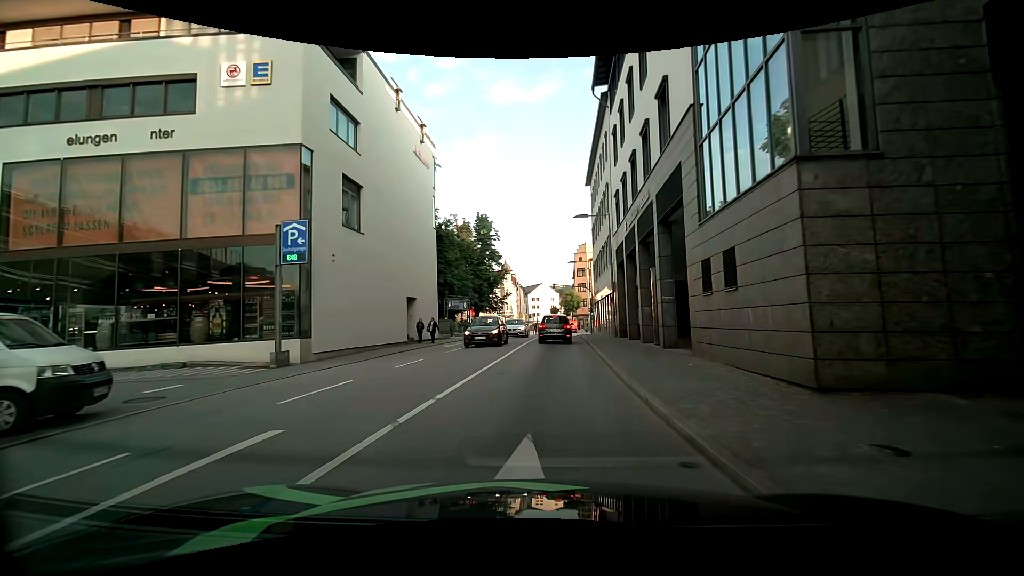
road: primary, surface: asphalt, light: Day
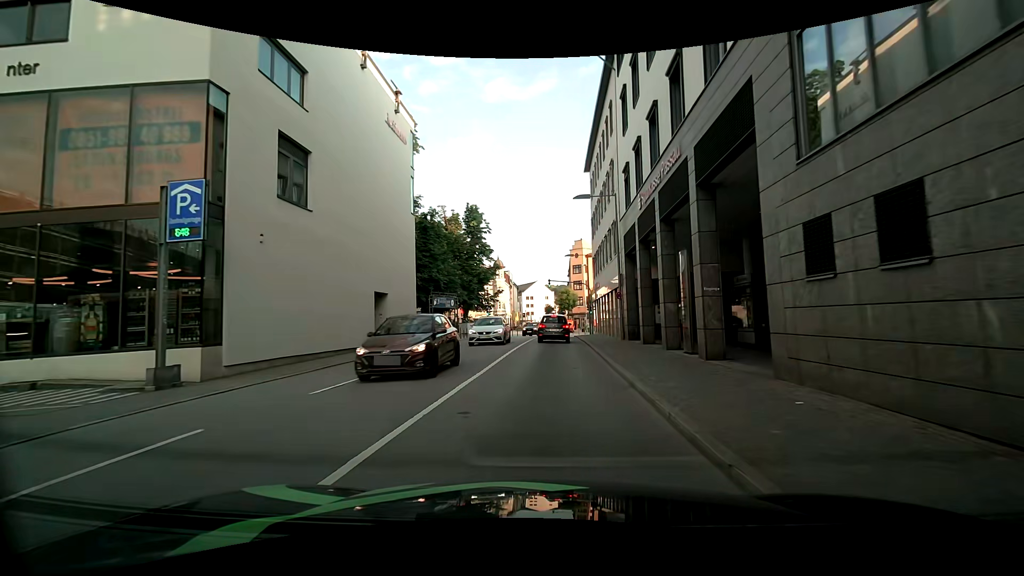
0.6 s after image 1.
(0.0, +5.0) m; +1°
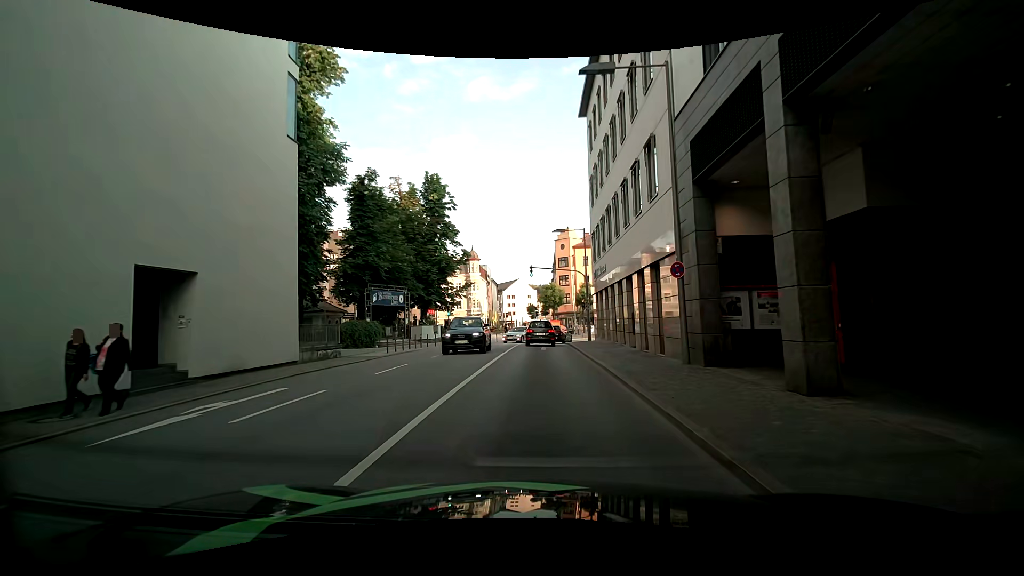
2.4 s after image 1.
(+0.3, +14.3) m; +2°
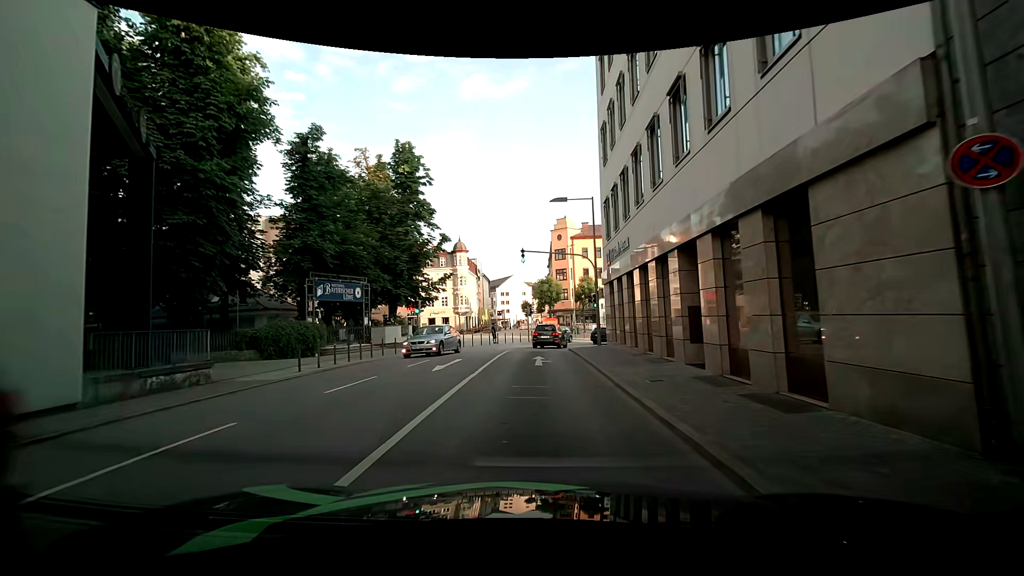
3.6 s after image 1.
(-0.1, +8.9) m; -1°
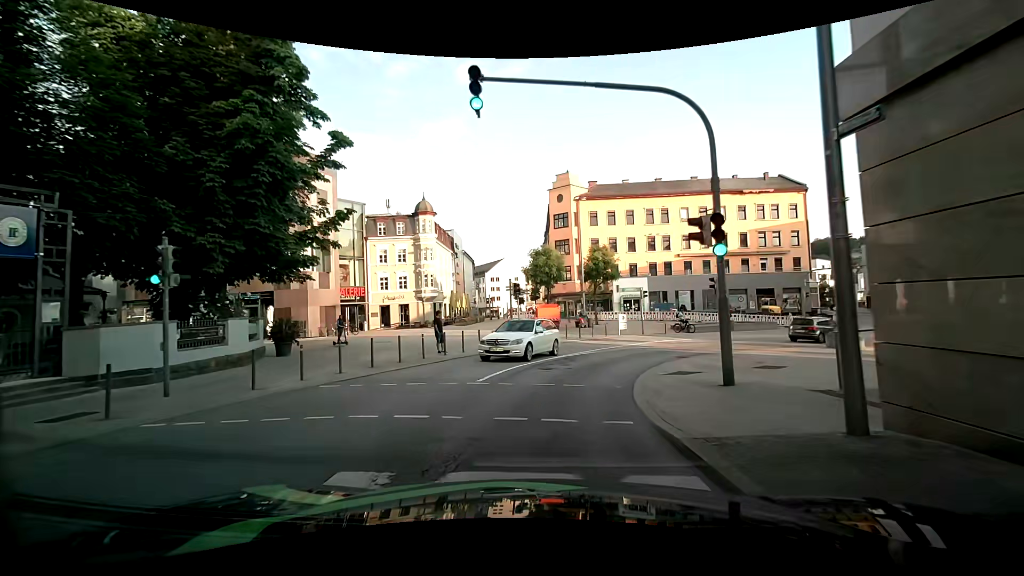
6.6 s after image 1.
(+0.3, +21.7) m; +2°
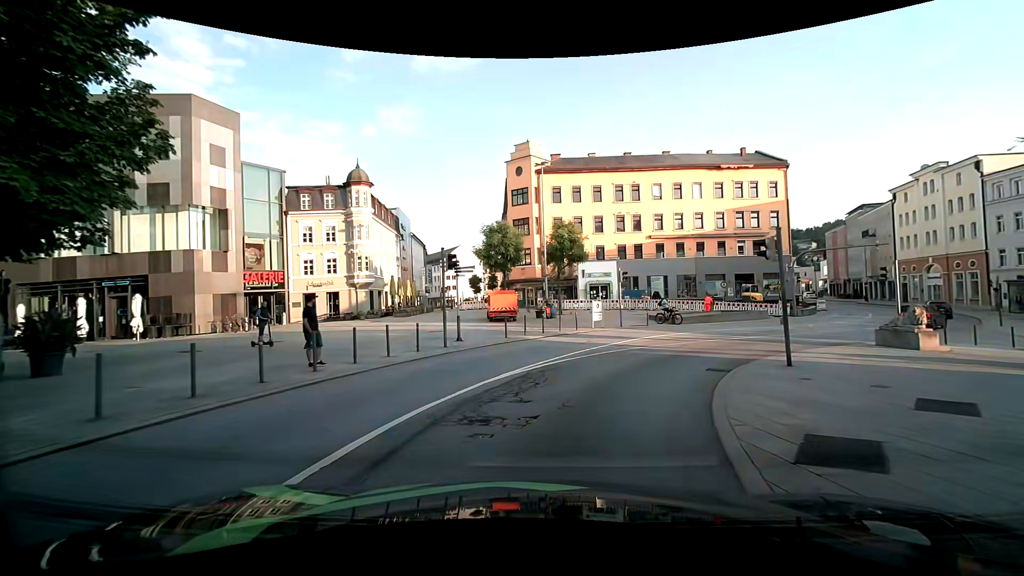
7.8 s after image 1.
(+0.2, +8.2) m; +5°
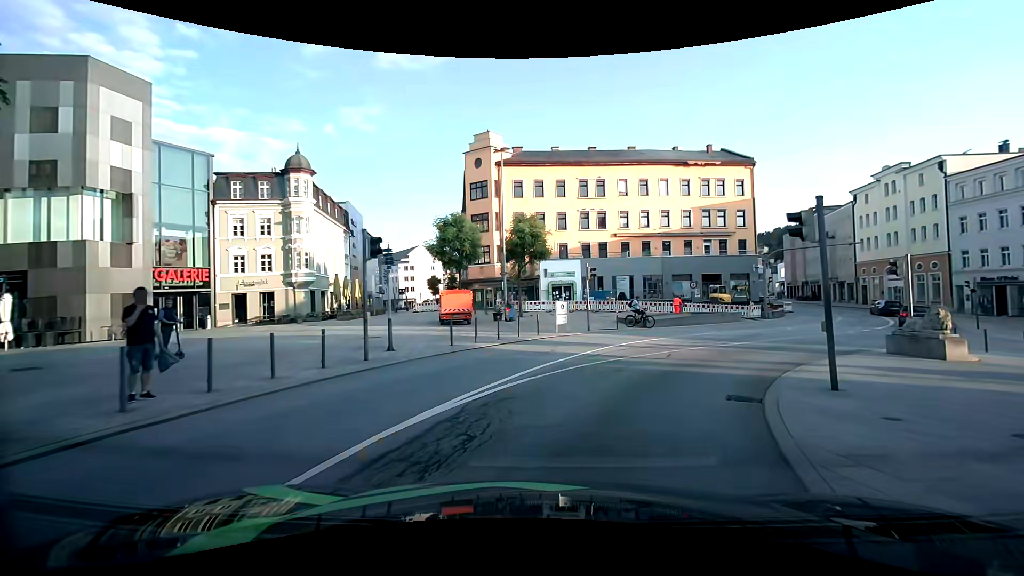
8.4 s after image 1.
(+0.1, +3.9) m; +4°
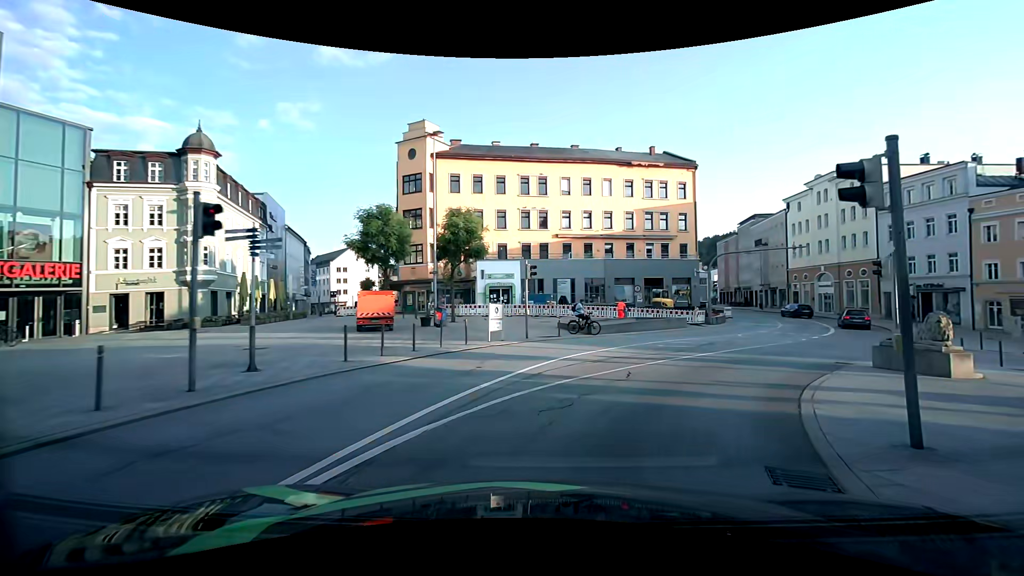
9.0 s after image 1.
(+0.2, +3.9) m; +6°
(+2, +10) (+7, +18) (+14, +26) (+20, +34) (+25, +43) (+28, +52) (+28, +62) (+28, +72) (+27, +82) (+25, +92) m
